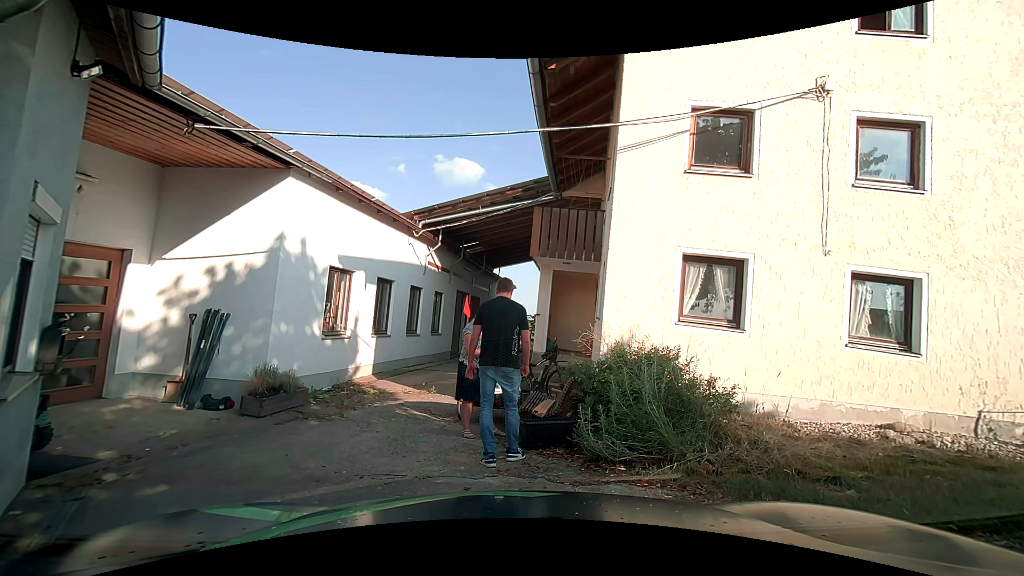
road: unclassified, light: Day
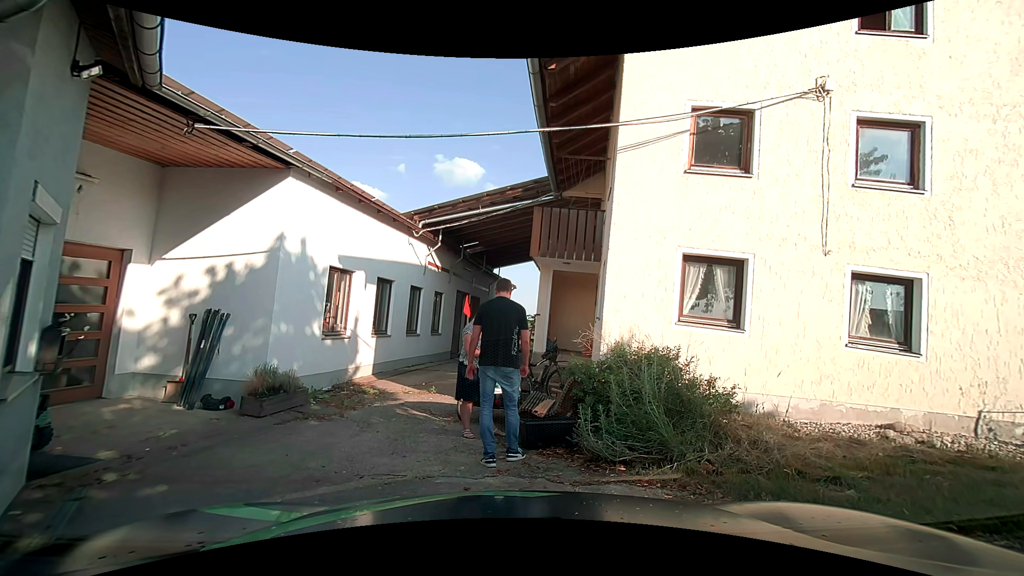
(0.0, 0.0) m; 0°
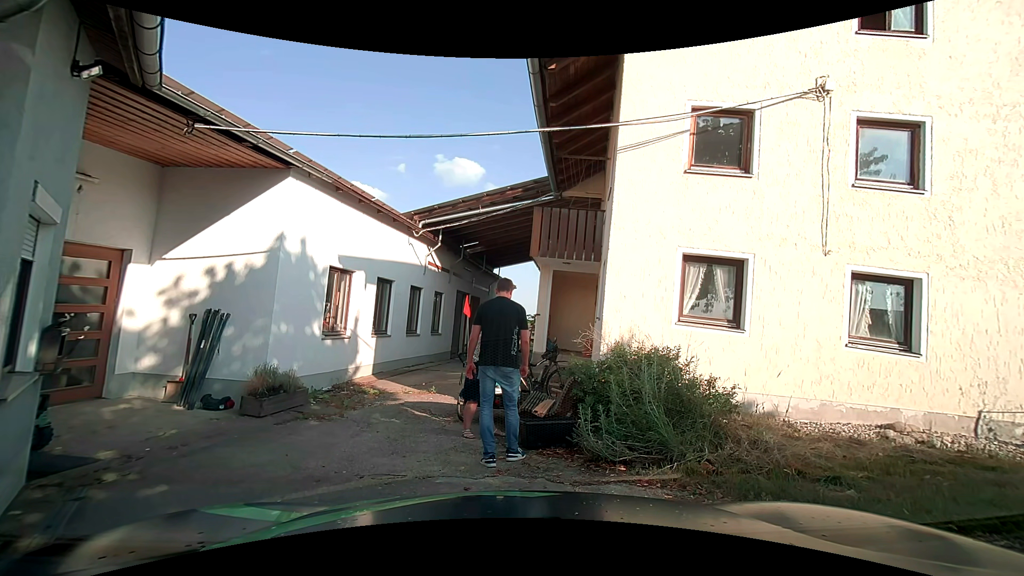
(0.0, 0.0) m; 0°
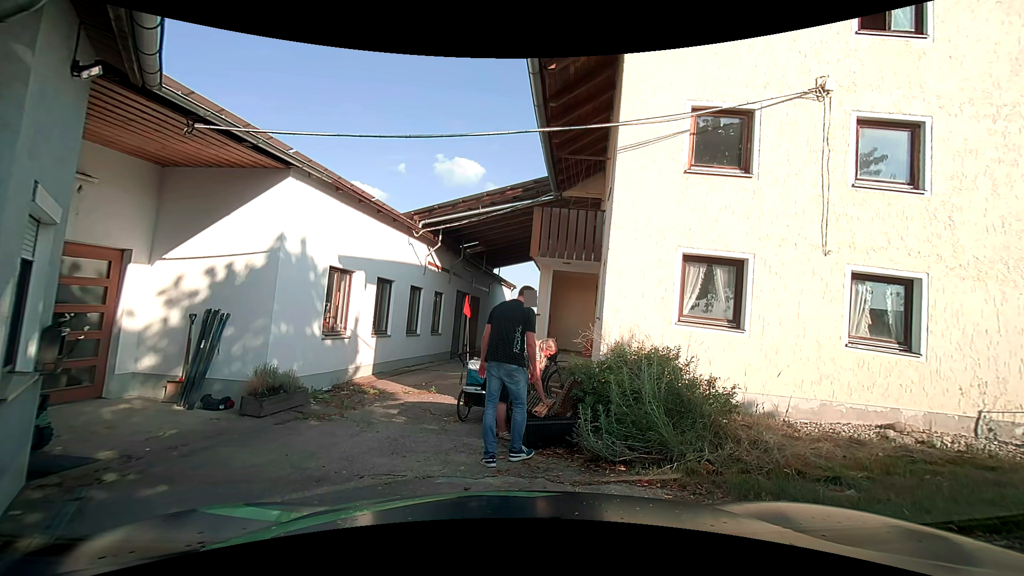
(0.0, 0.0) m; 0°
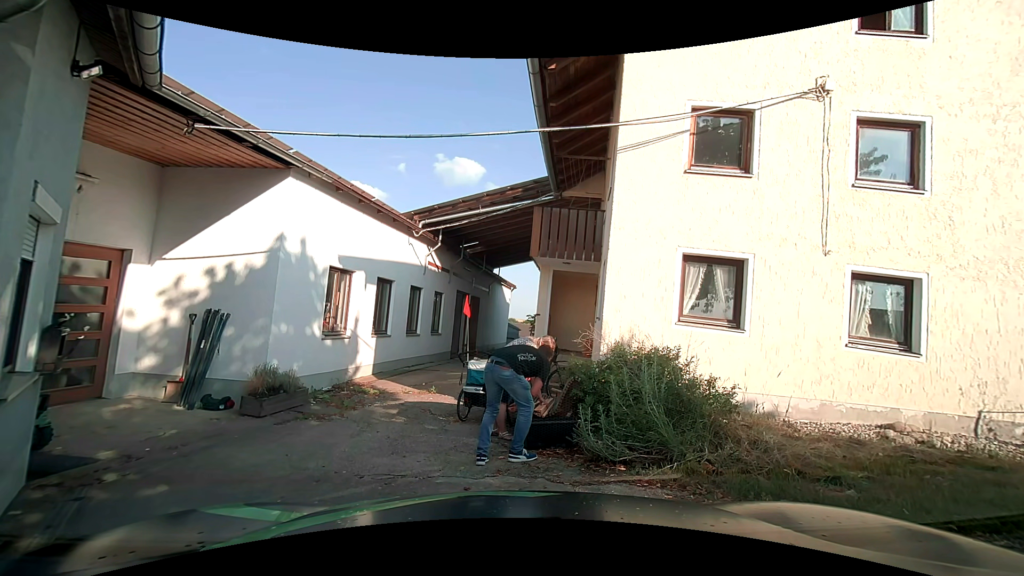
(0.0, 0.0) m; 0°
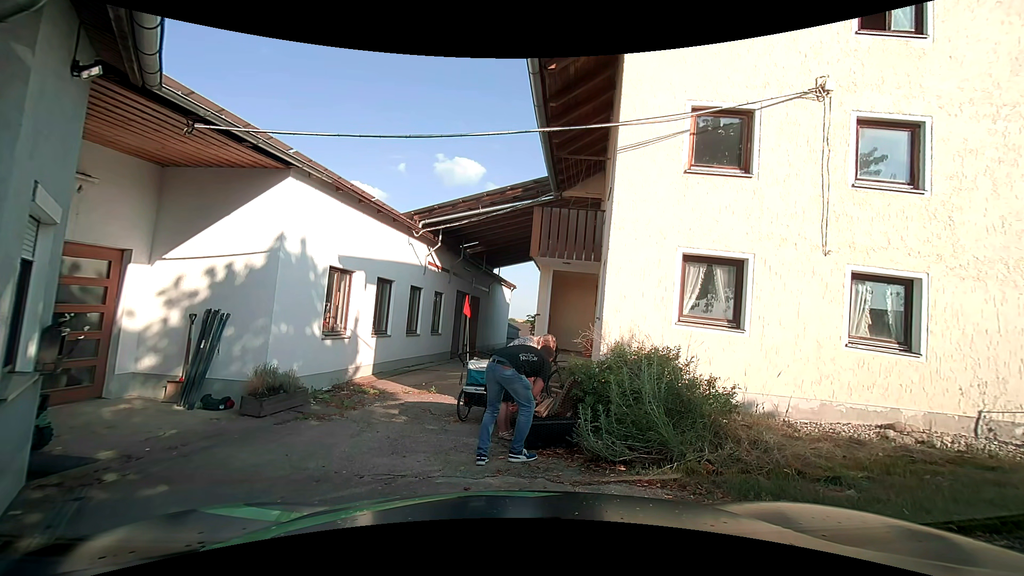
(0.0, 0.0) m; 0°
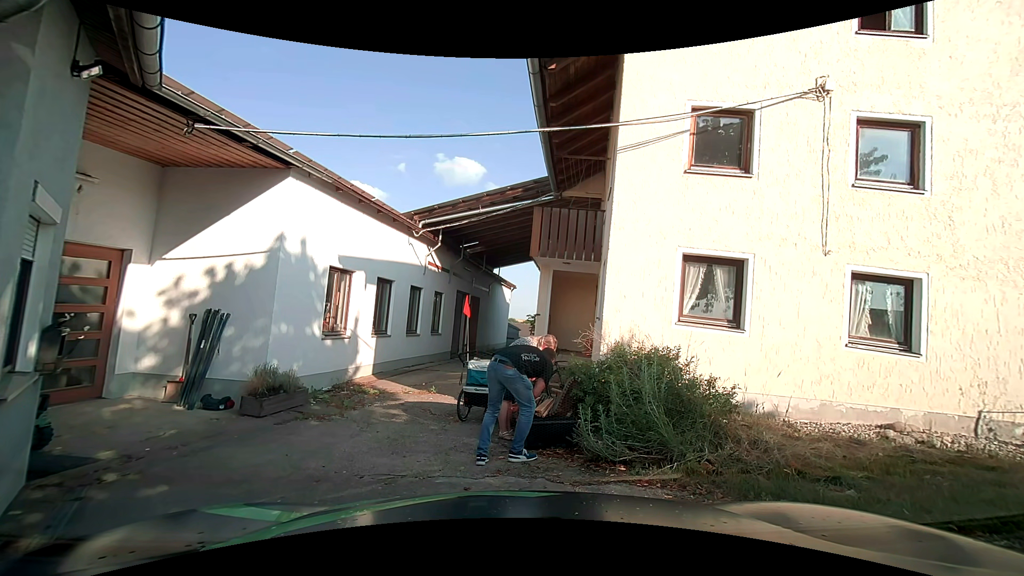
(0.0, 0.0) m; 0°
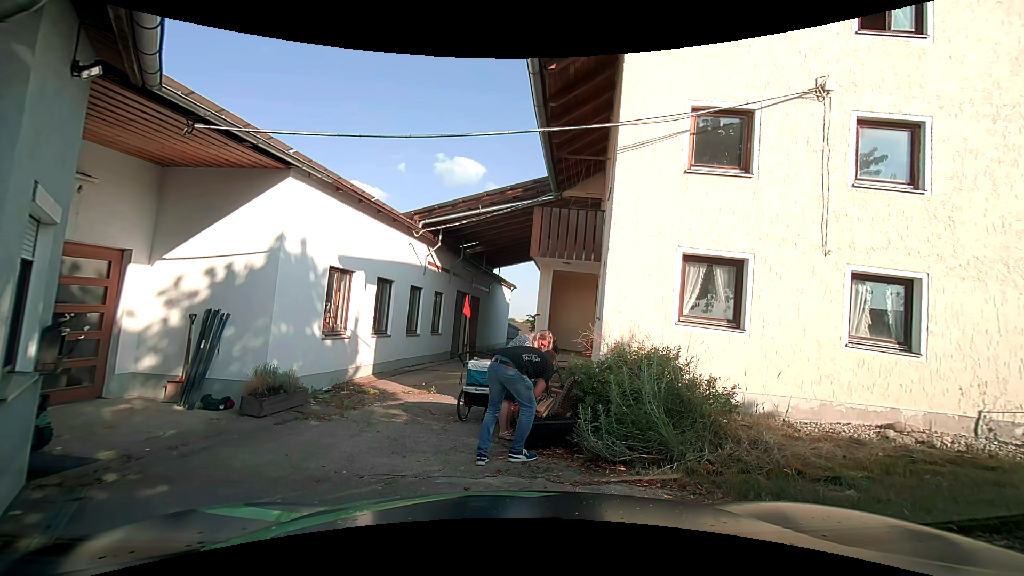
(0.0, 0.0) m; 0°
